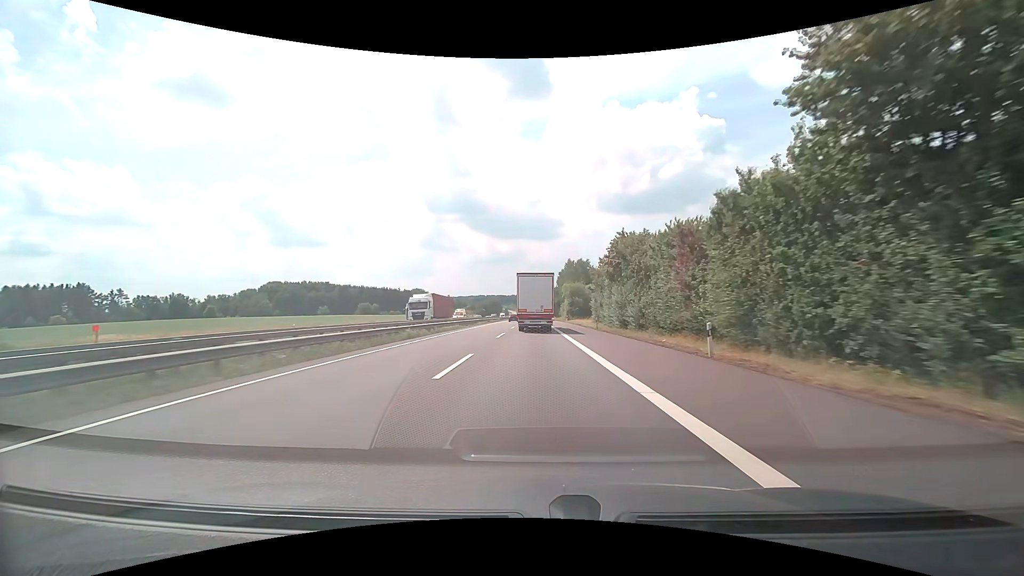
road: motorway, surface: asphalt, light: Day
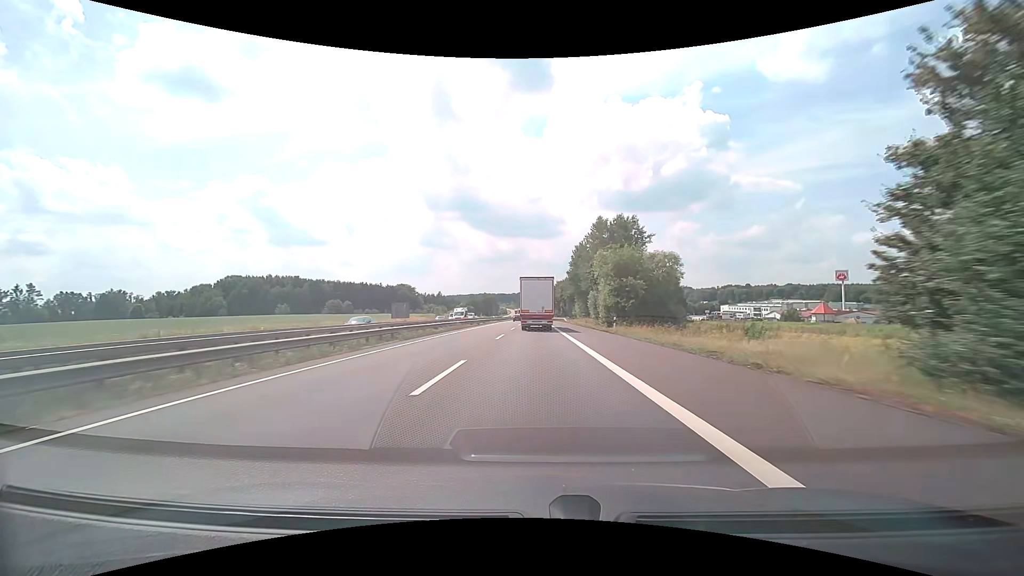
(+0.3, +55.4) m; 0°
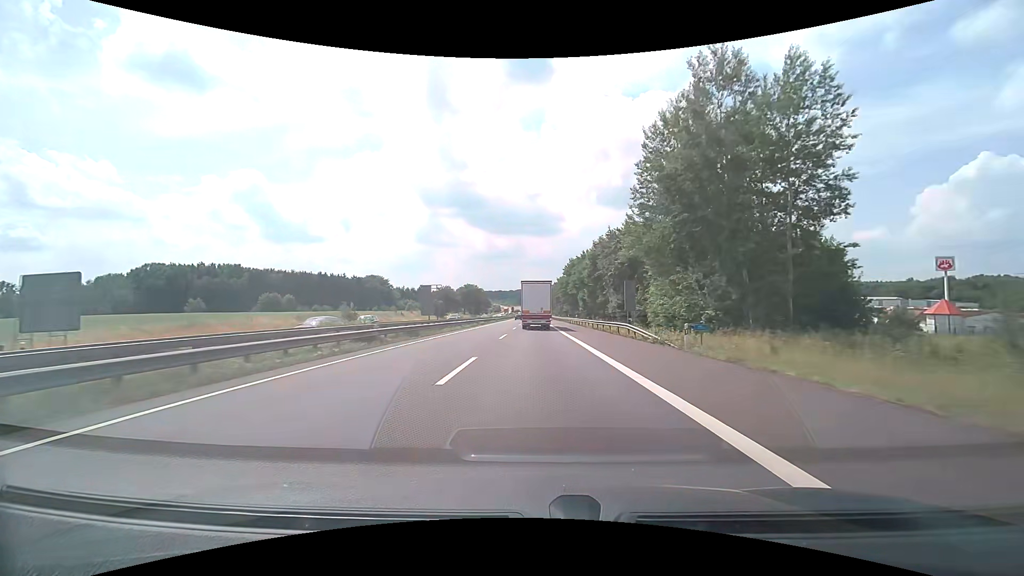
(0.0, +70.1) m; 0°
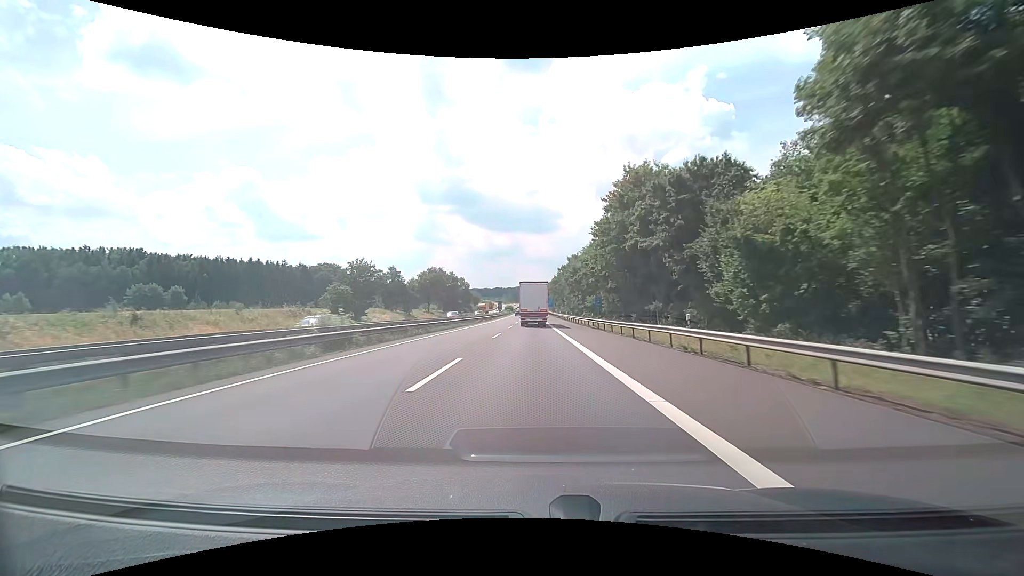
(+0.3, +71.7) m; +1°
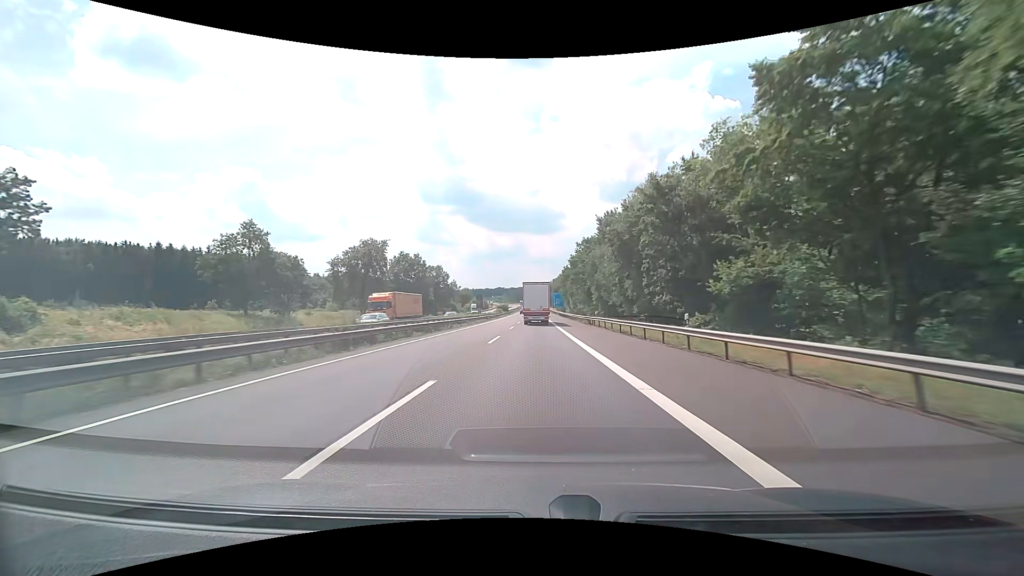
(-0.6, +58.2) m; -1°
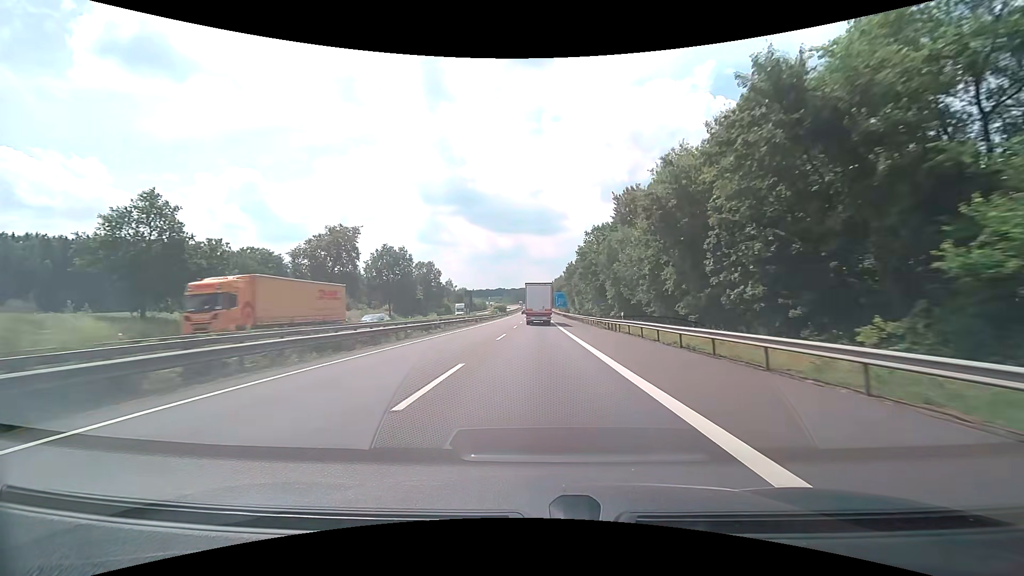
(0.0, +14.6) m; 0°
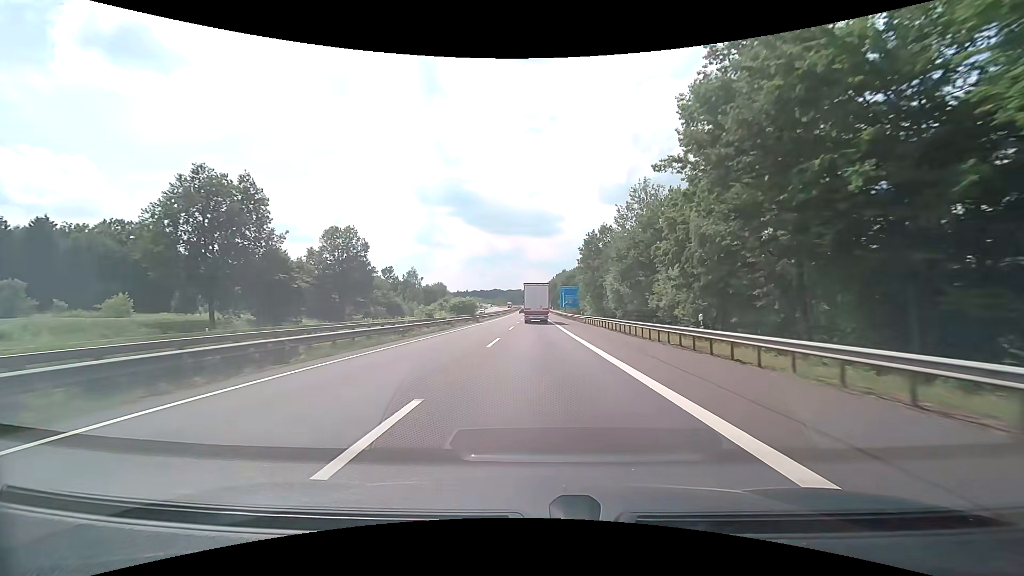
(+0.1, +58.4) m; 0°
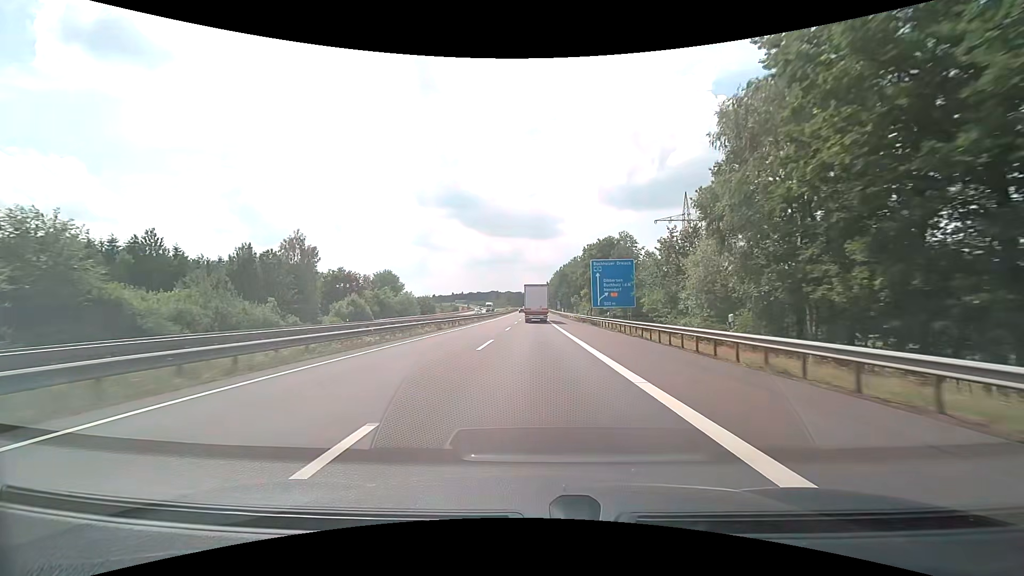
(+0.1, +72.8) m; 0°
(0, +10) (0, +20) (0, +30) (0, +40) (0, +50) (0, +60) (0, +70) (0, +80) (0, +90) (0, +100) m
